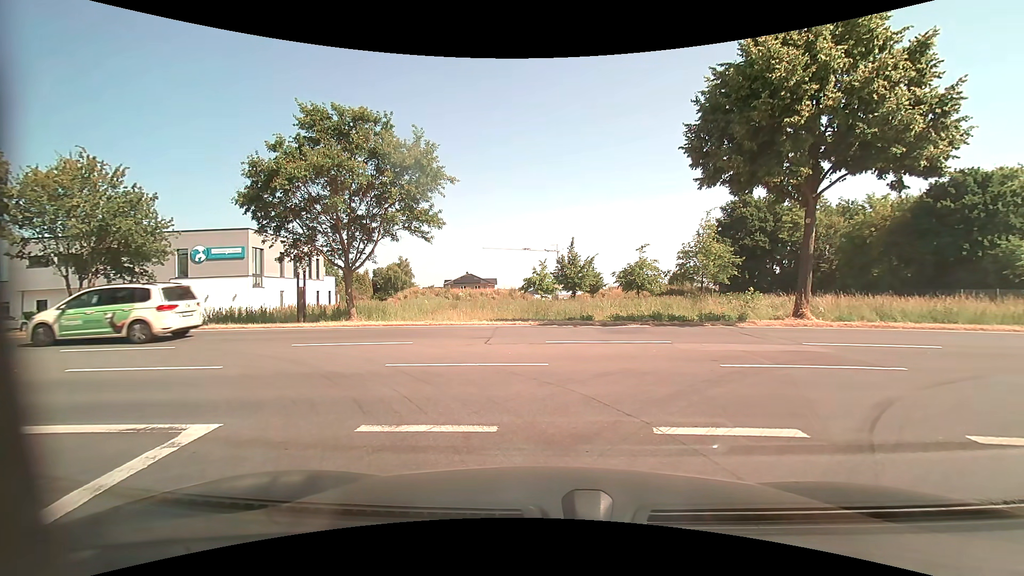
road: residential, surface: asphalt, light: Day
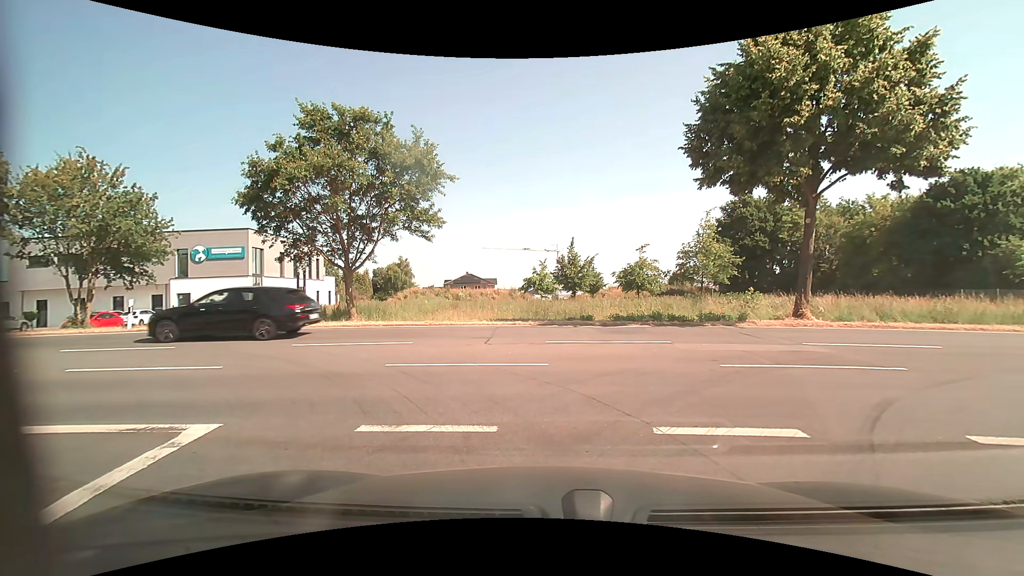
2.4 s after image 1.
(0.0, 0.0) m; 0°
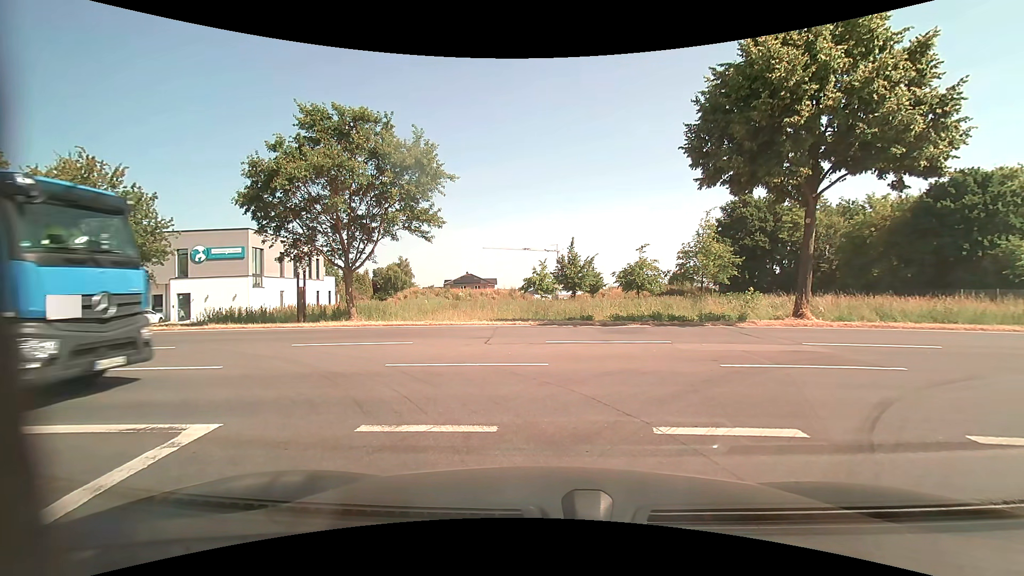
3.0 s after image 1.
(0.0, 0.0) m; 0°
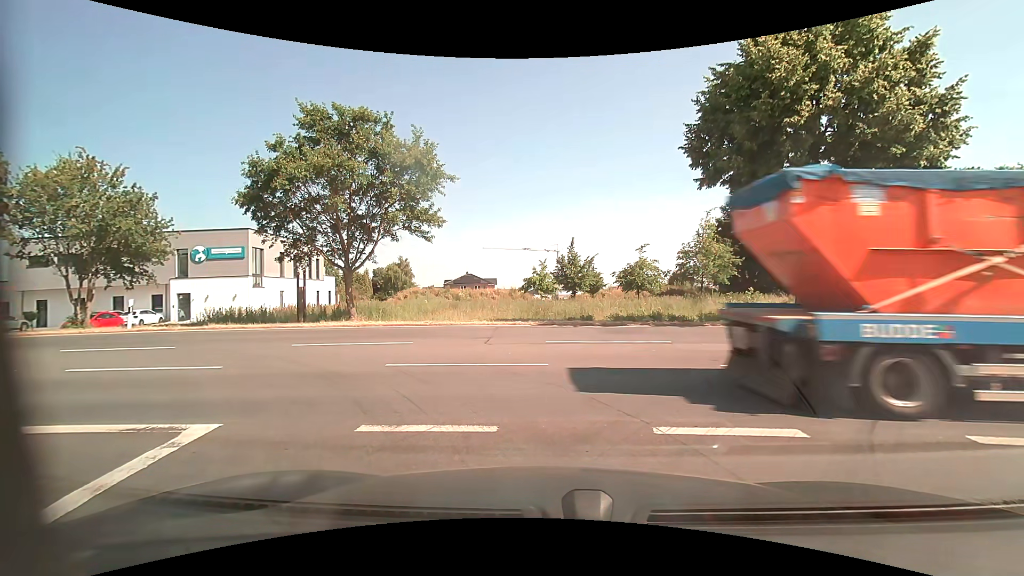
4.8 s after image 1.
(0.0, 0.0) m; 0°
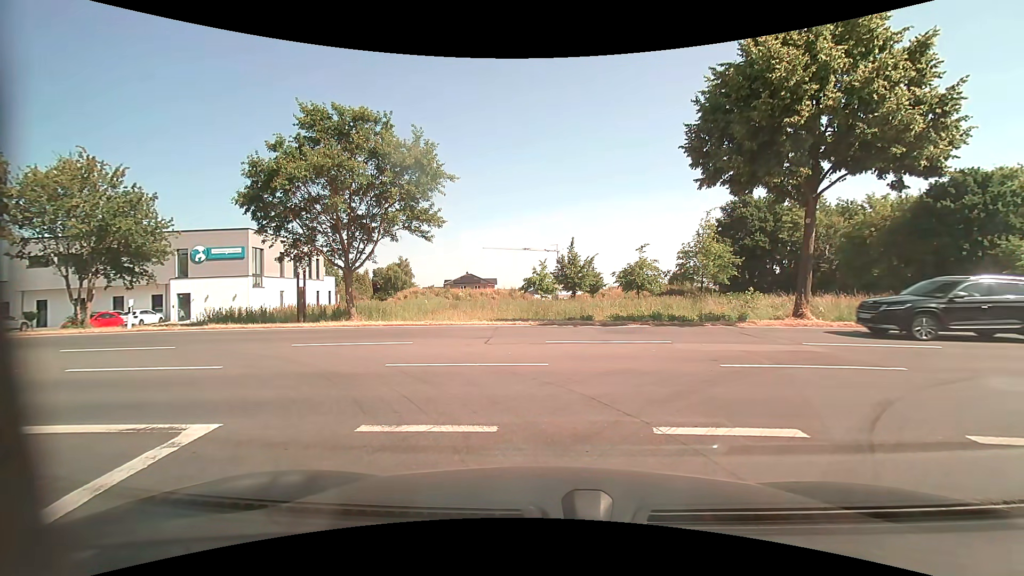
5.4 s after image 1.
(0.0, 0.0) m; 0°
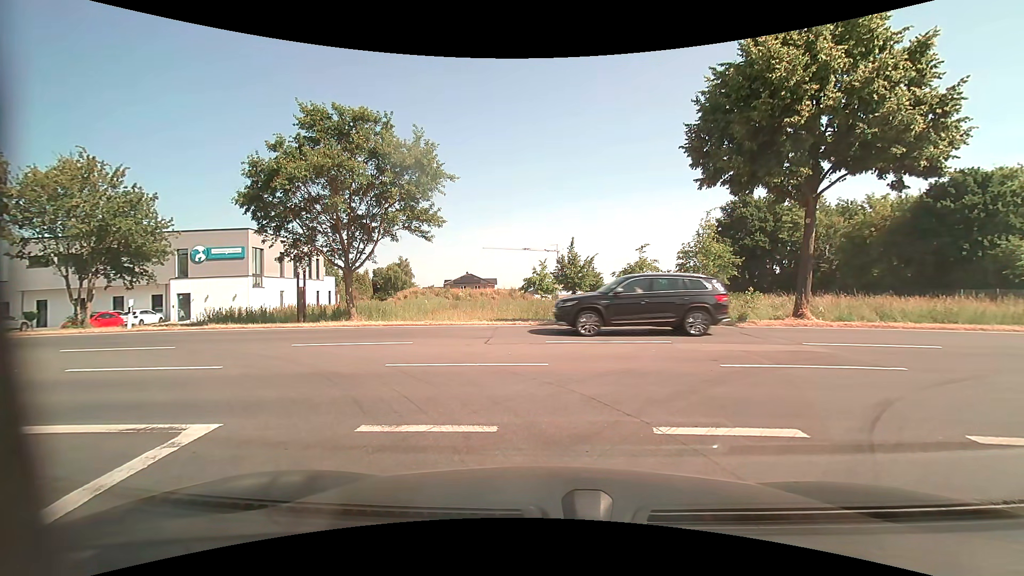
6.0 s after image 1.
(0.0, 0.0) m; 0°
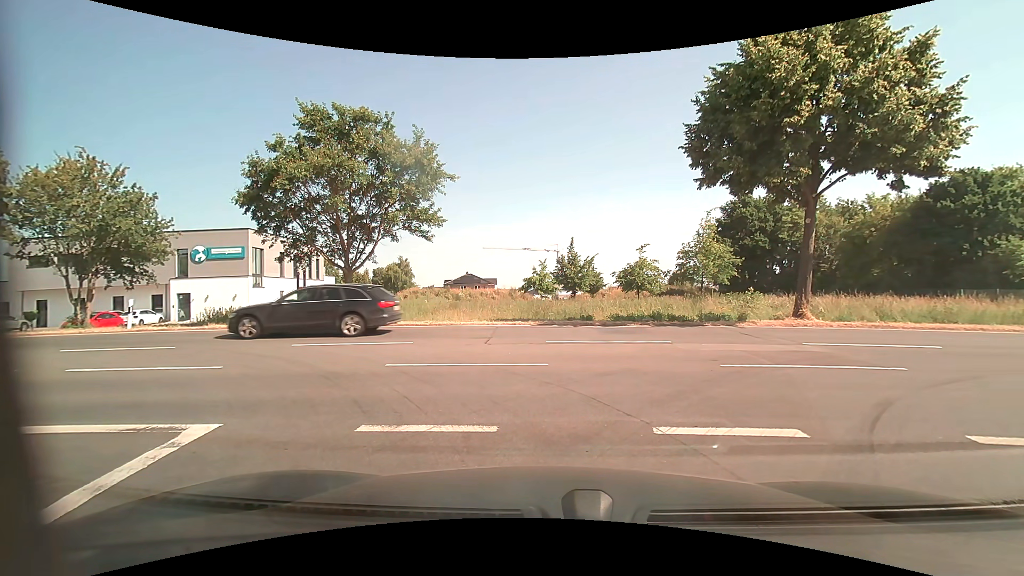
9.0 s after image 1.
(0.0, 0.0) m; 0°
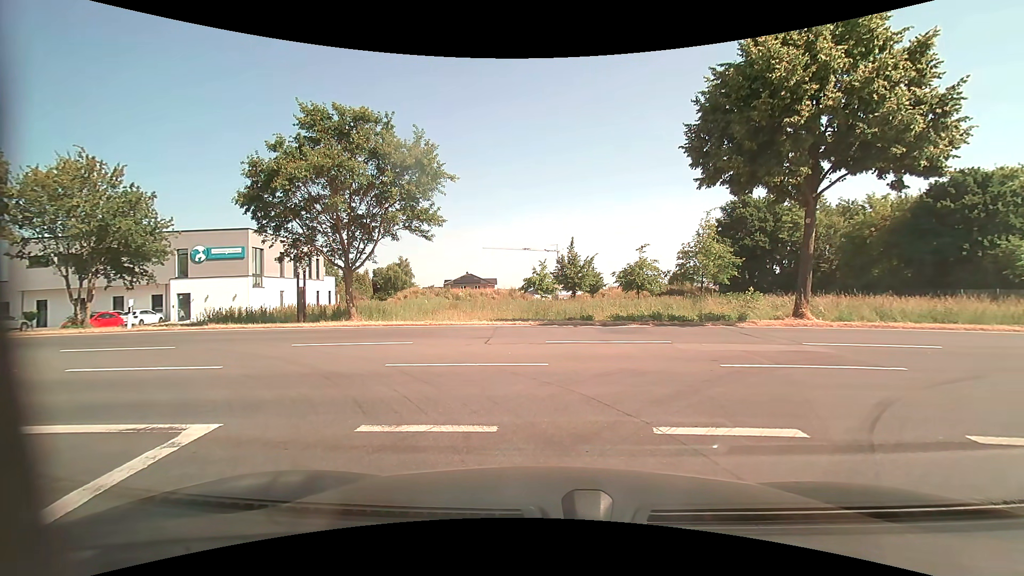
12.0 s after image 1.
(0.0, 0.0) m; 0°
